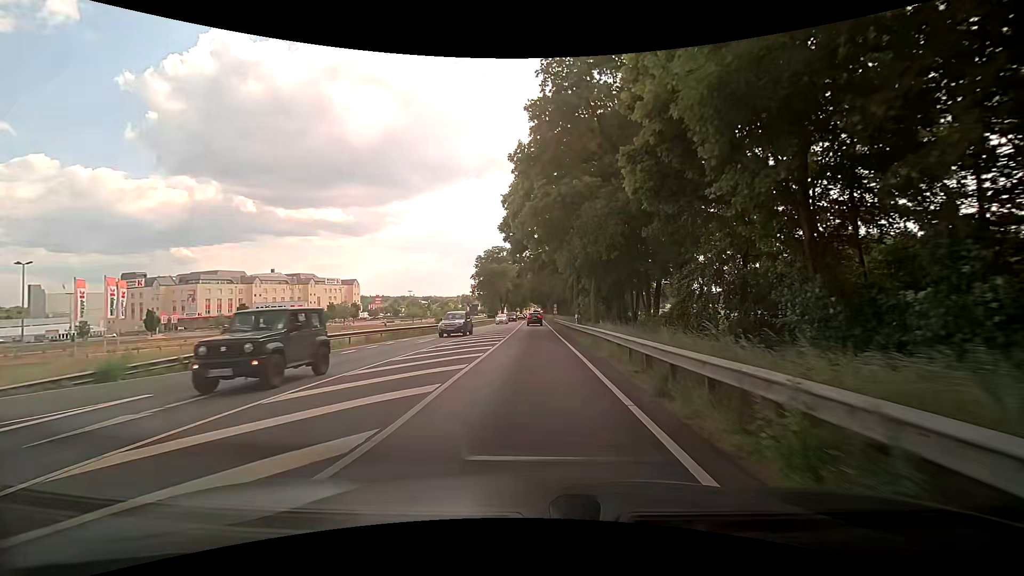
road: primary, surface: asphalt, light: Day
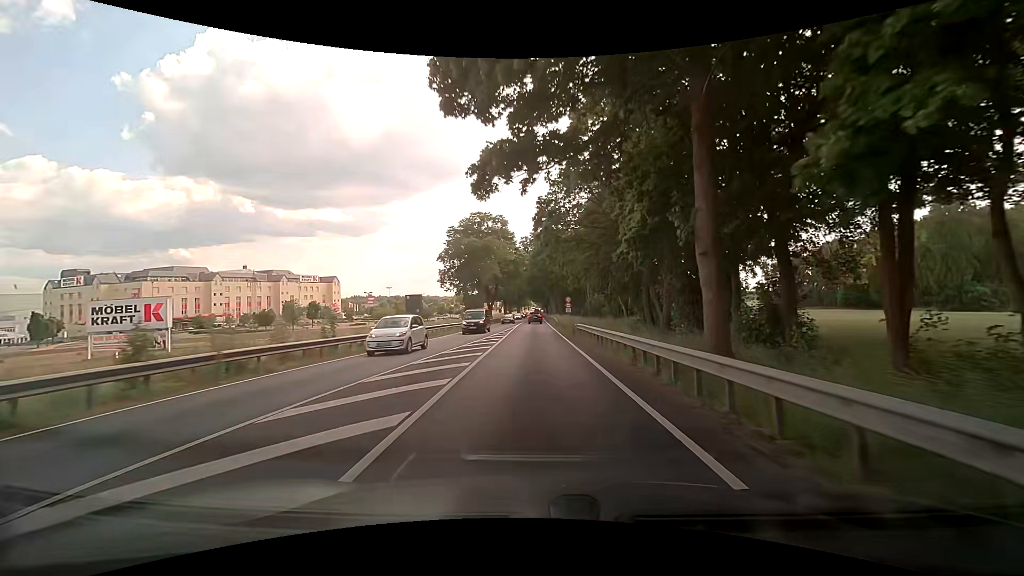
(0.0, +34.6) m; 0°
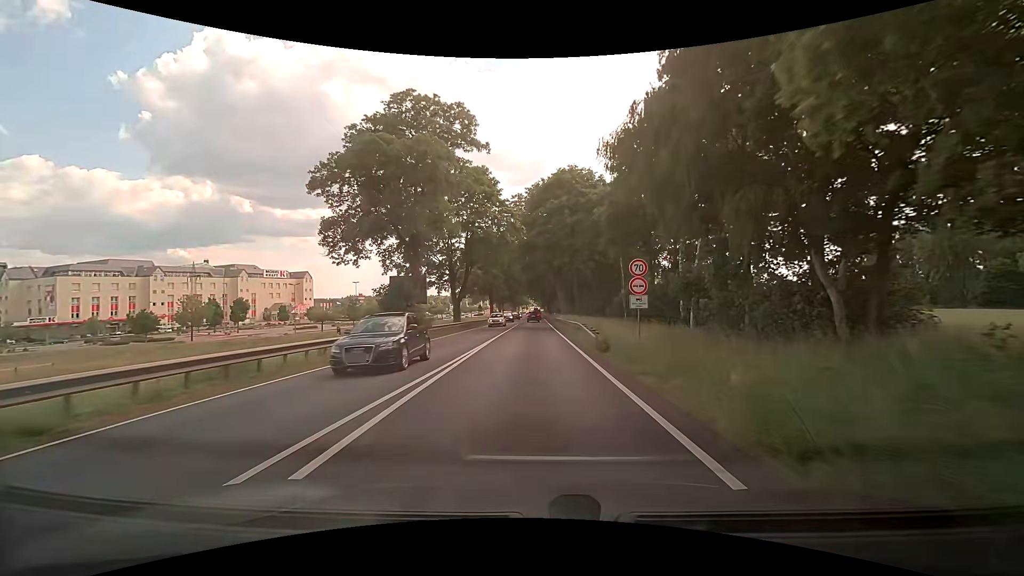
(+0.4, +37.9) m; 0°
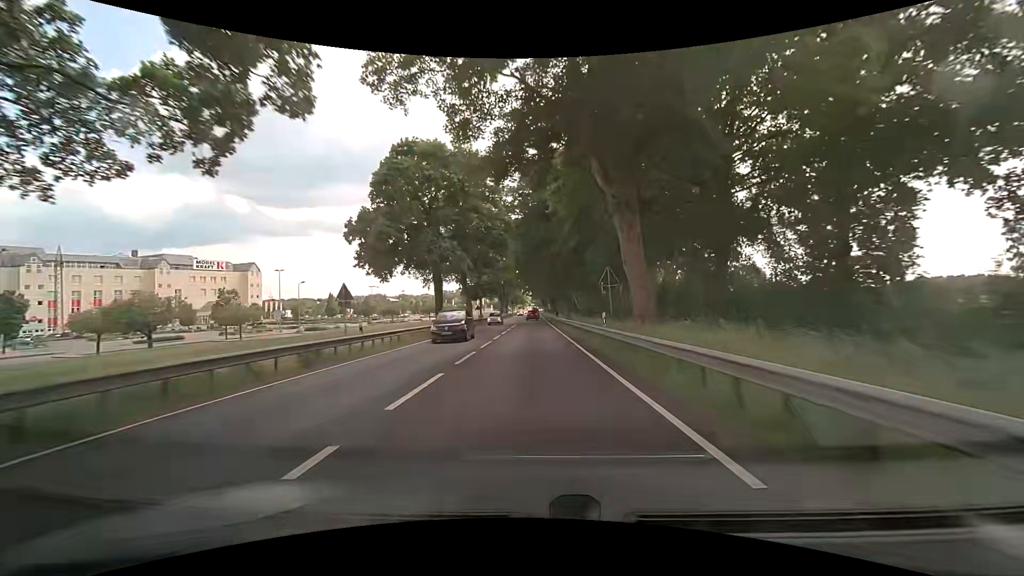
(0.0, +50.5) m; 0°
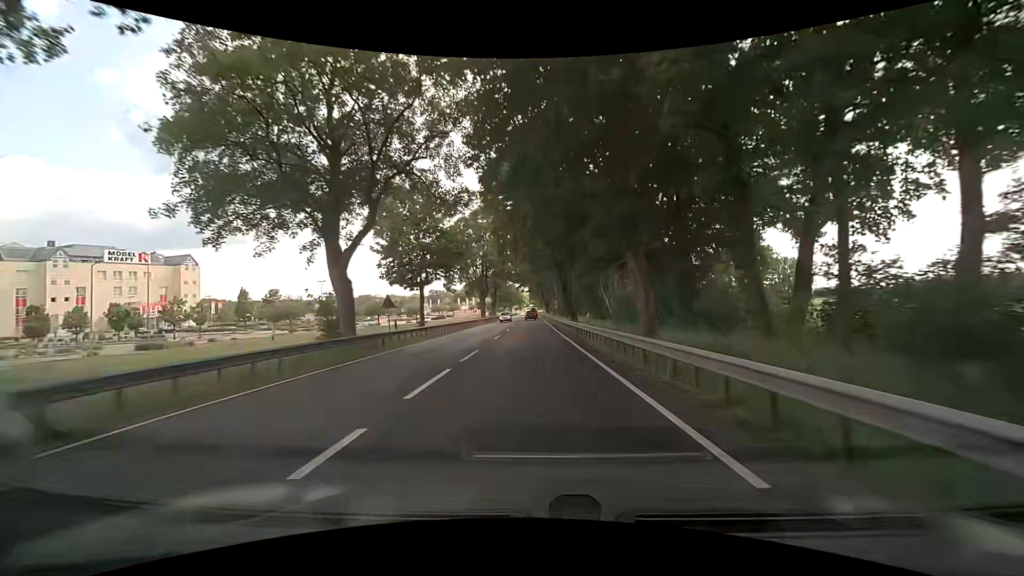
(+0.1, +41.2) m; 0°
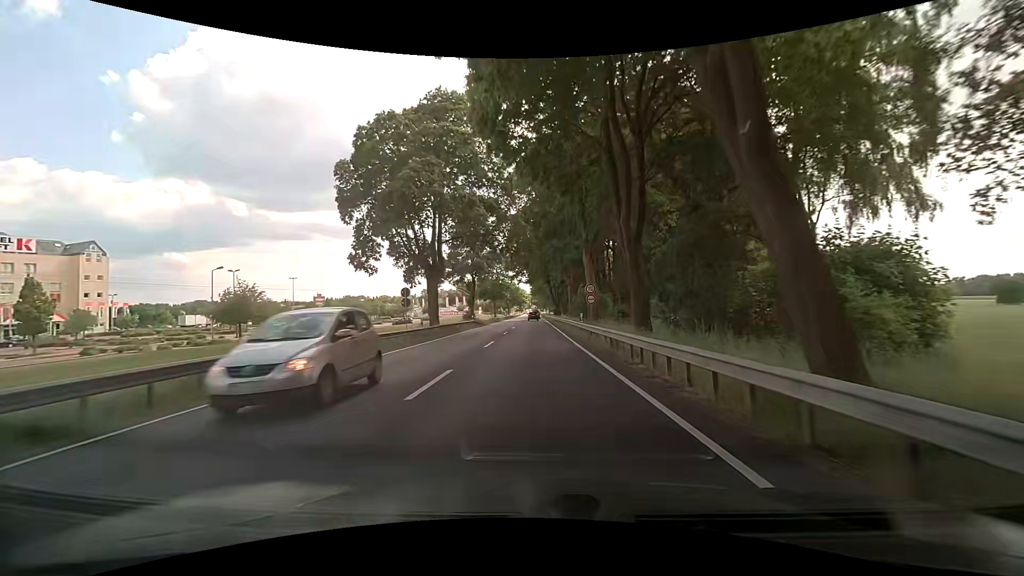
(-0.1, +42.2) m; -1°
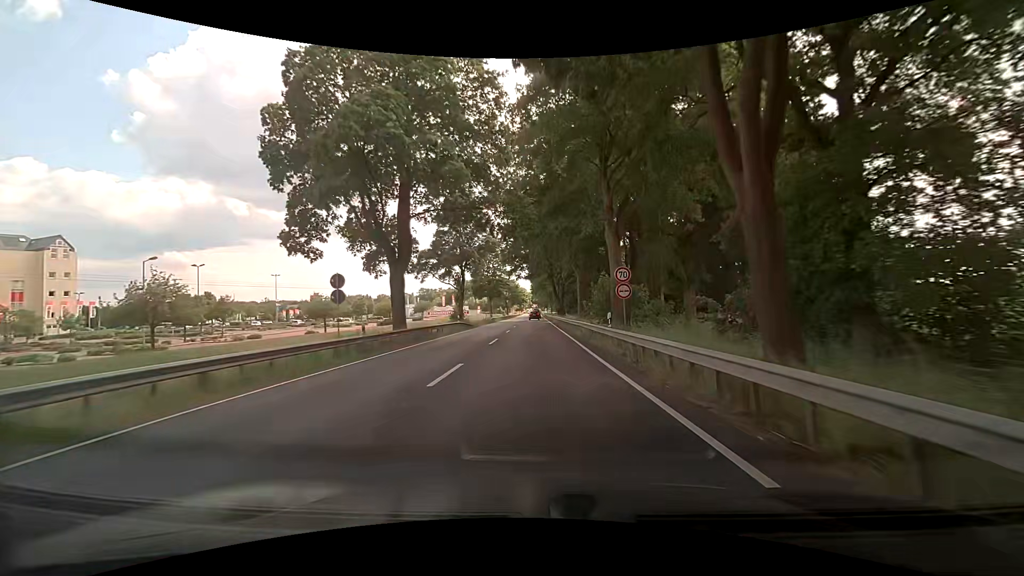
(+0.1, +10.7) m; 0°
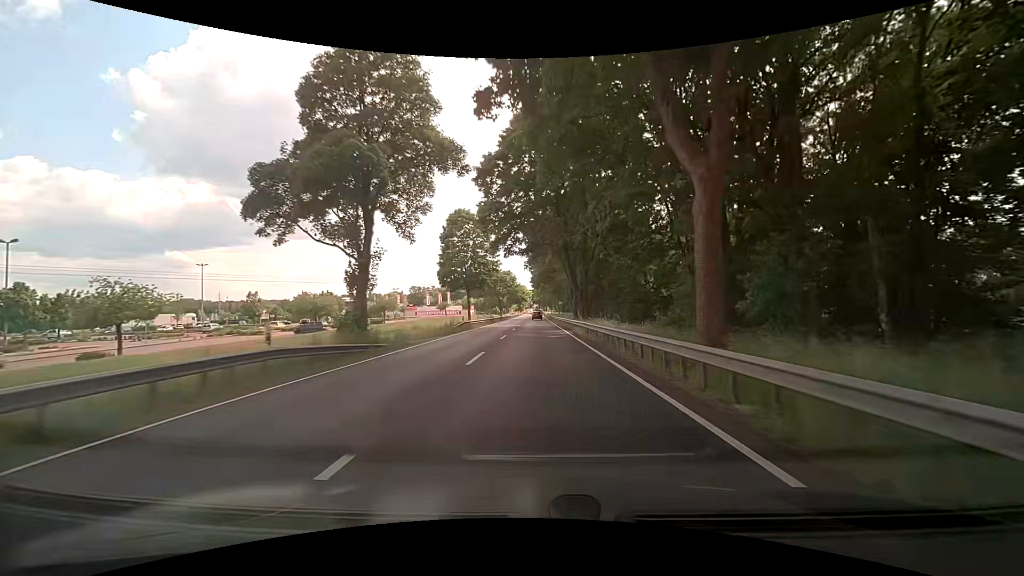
(+0.1, +32.3) m; 0°
(0, +10) (0, +20) (0, +30) (0, +40) (0, +50) (+1, +60) (+1, +70) (+1, +80) (+1, +90) (+1, +100) m
